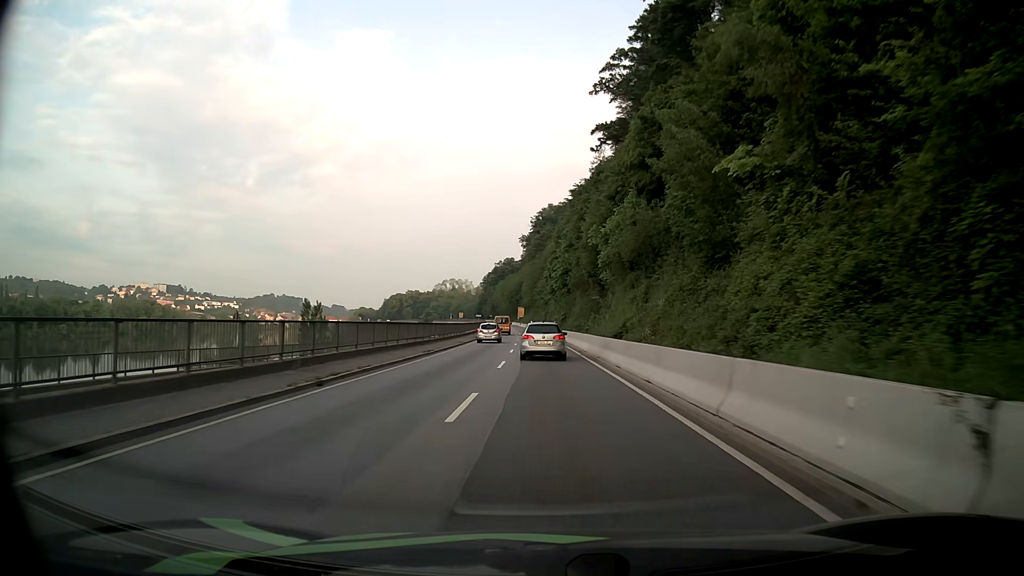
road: primary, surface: asphalt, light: Day
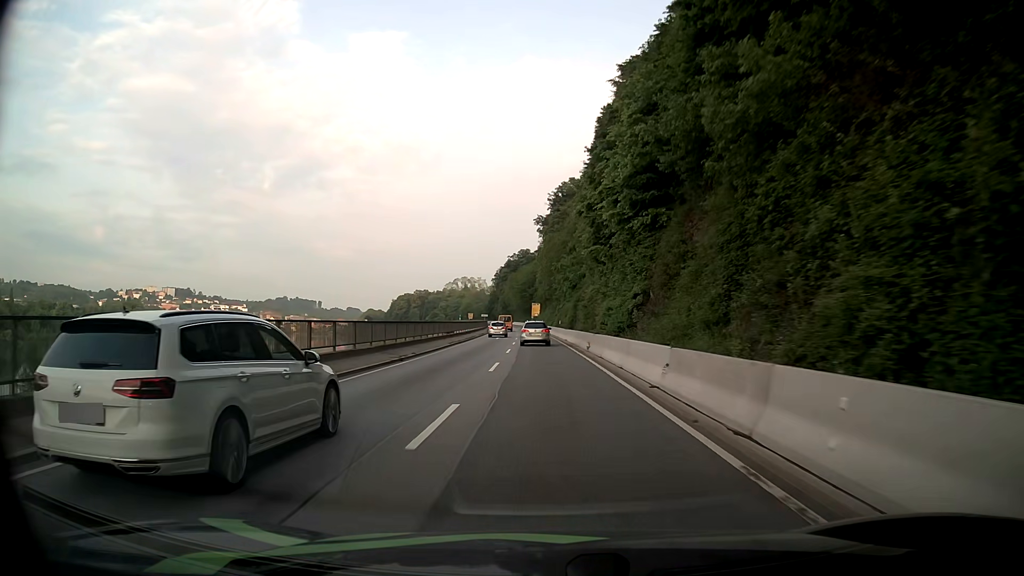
(-1.3, +50.4) m; -2°
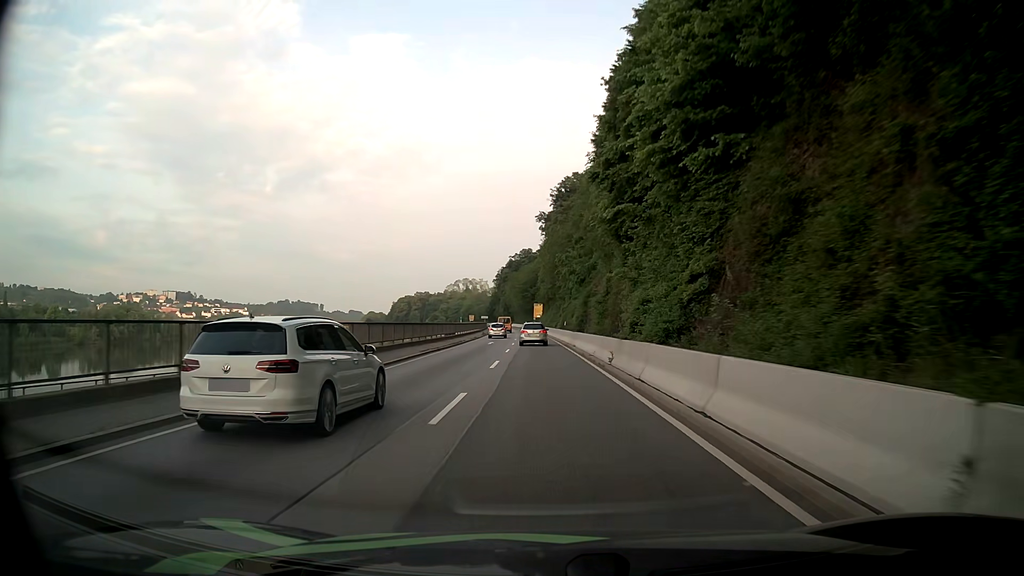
(0.0, +10.1) m; 0°
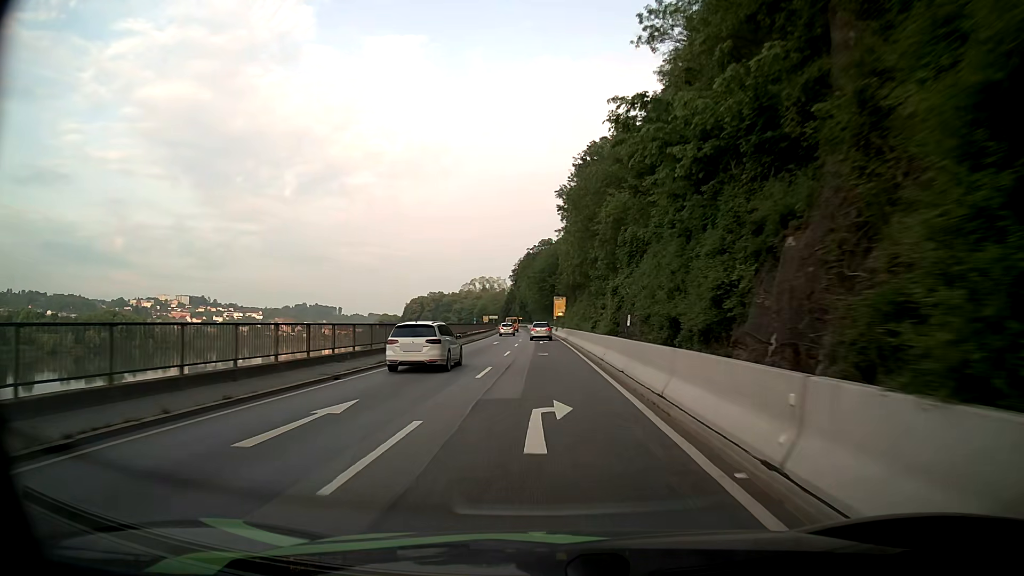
(-0.3, +40.1) m; -1°
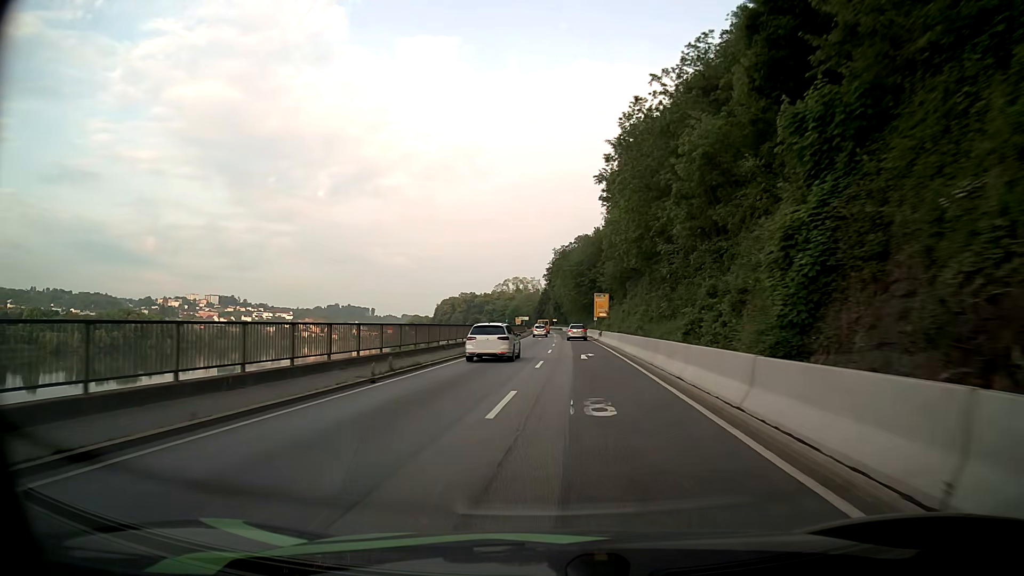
(-0.6, +19.6) m; -4°
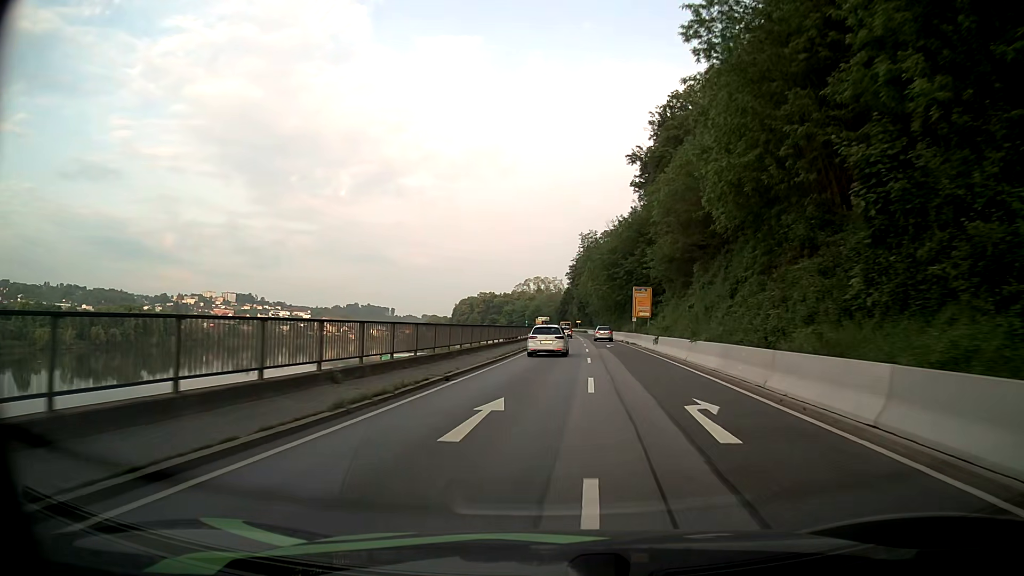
(-0.3, +20.0) m; -2°
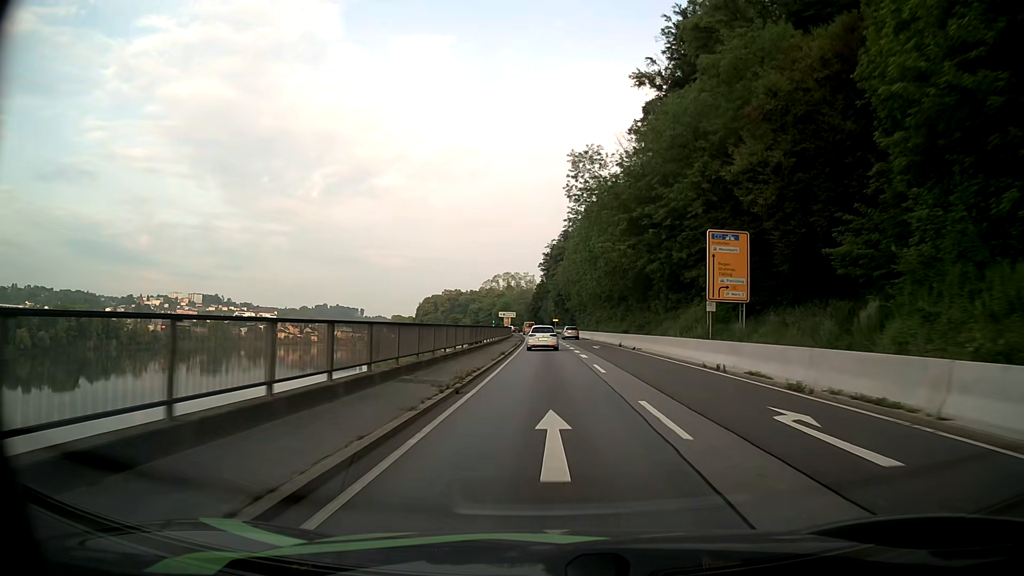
(+0.9, +42.4) m; +3°
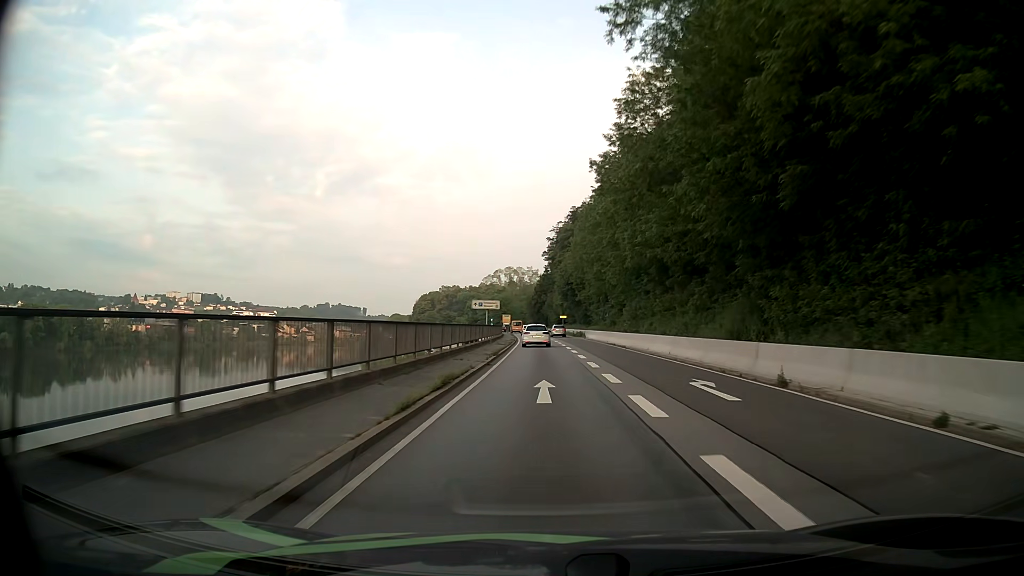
(-0.1, +32.5) m; -1°
(0, +10) (0, +20) (0, +30) (0, +40) (0, +50) (-1, +60) (-1, +70) (-2, +80) (-2, +90) (-3, +100) m
